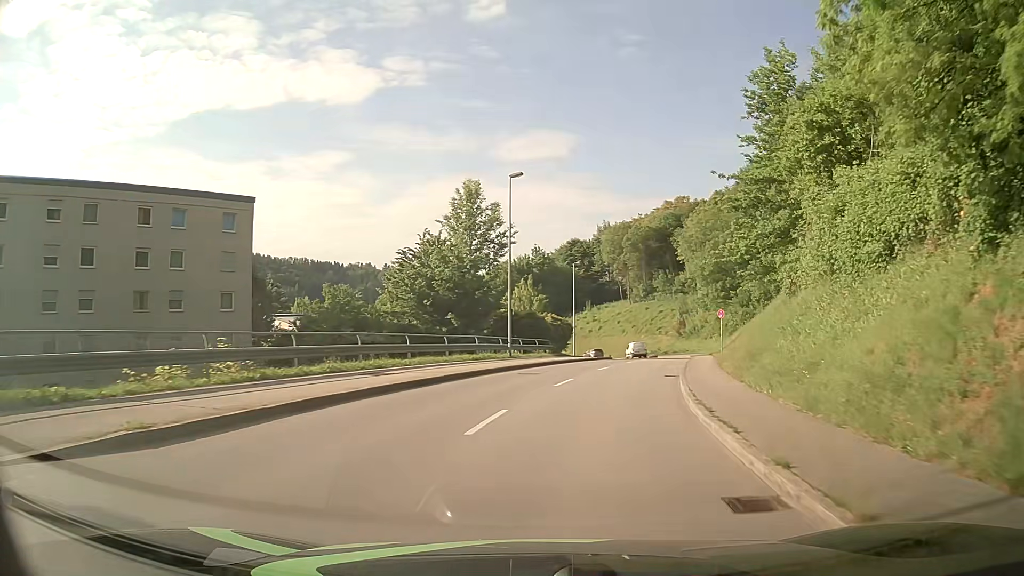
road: tertiary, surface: asphalt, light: Day
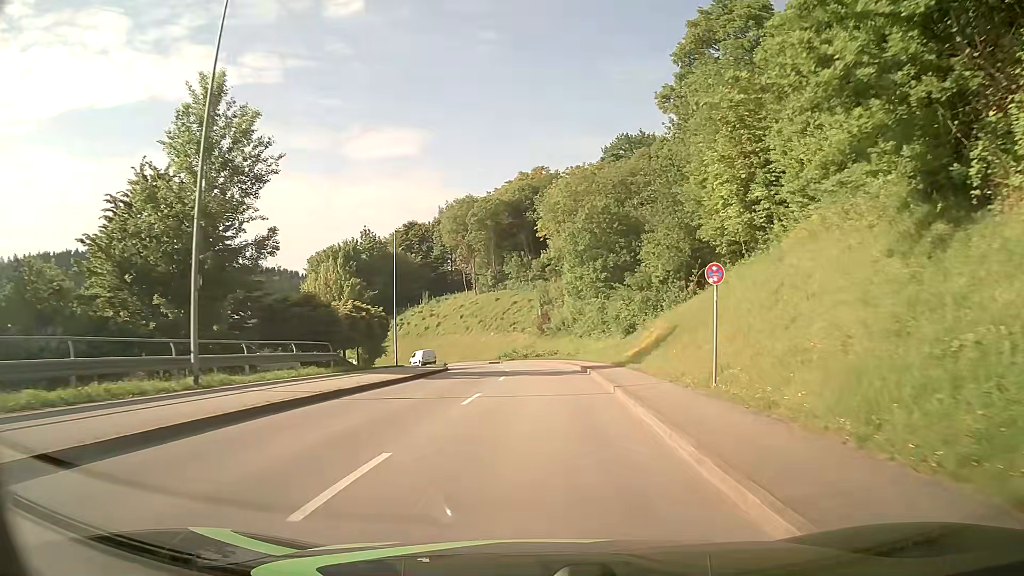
(+2.8, +21.7) m; +13°
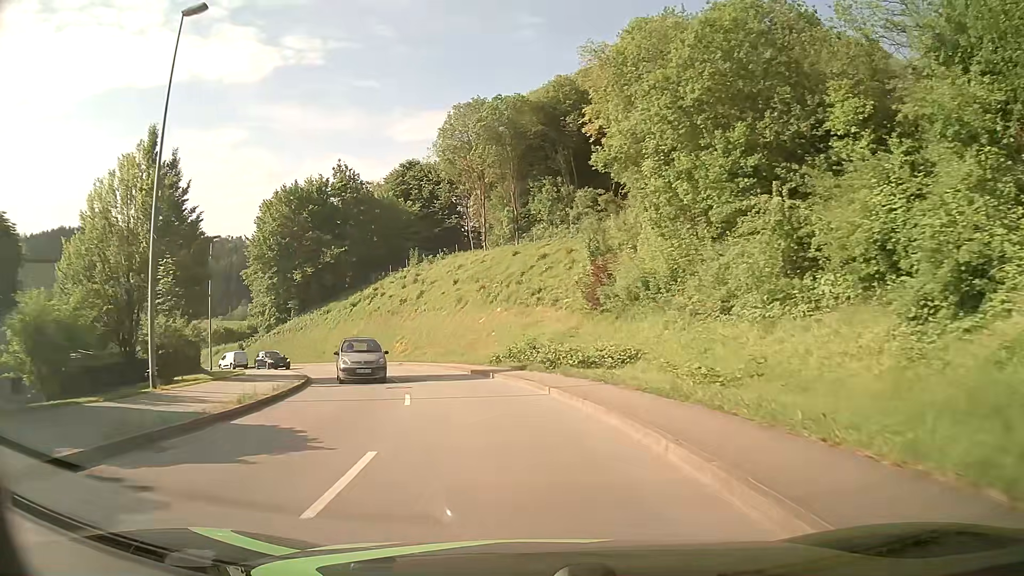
(+0.4, +35.9) m; -3°
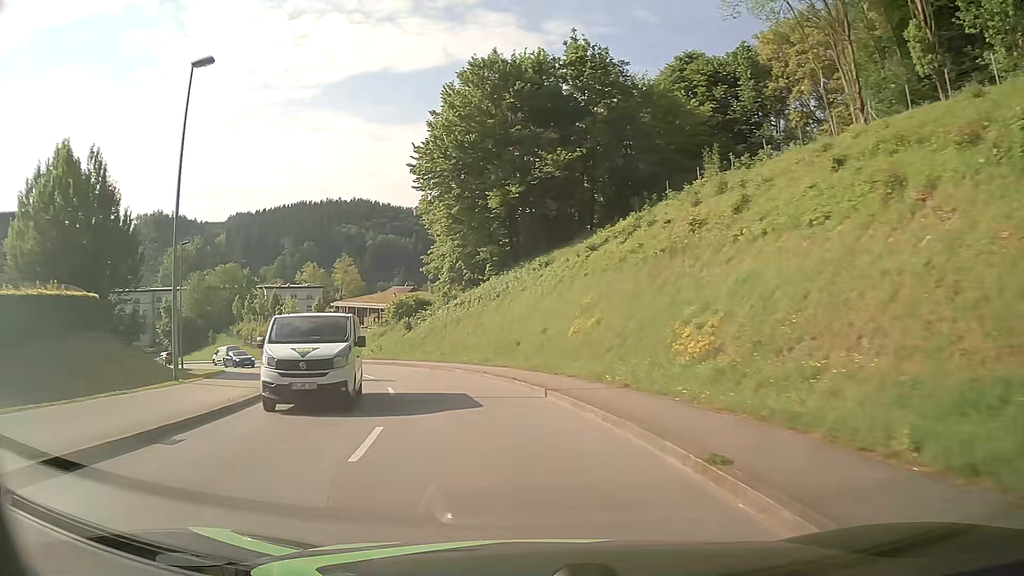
(-6.4, +33.7) m; -24°
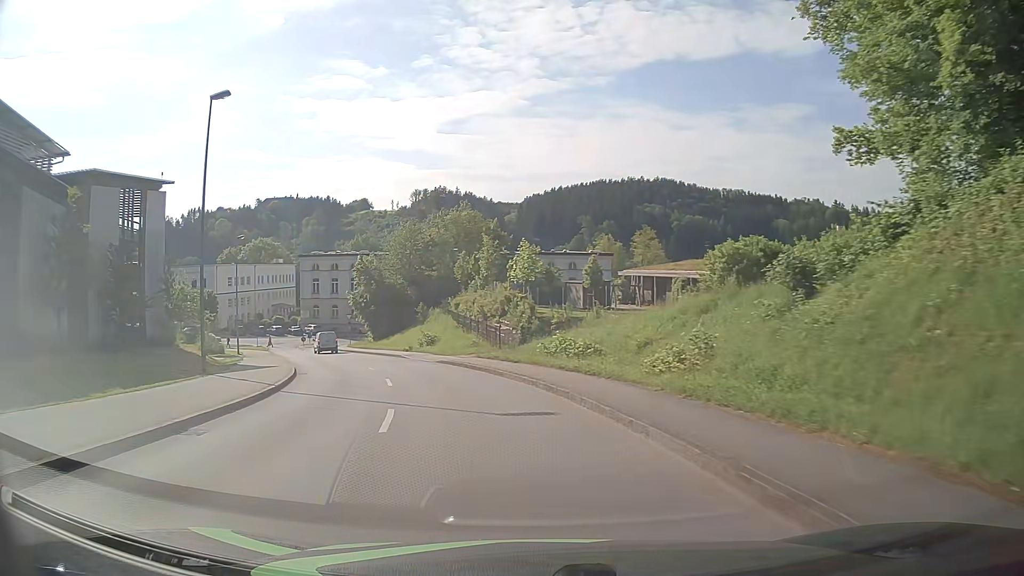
(-7.6, +33.7) m; -26°
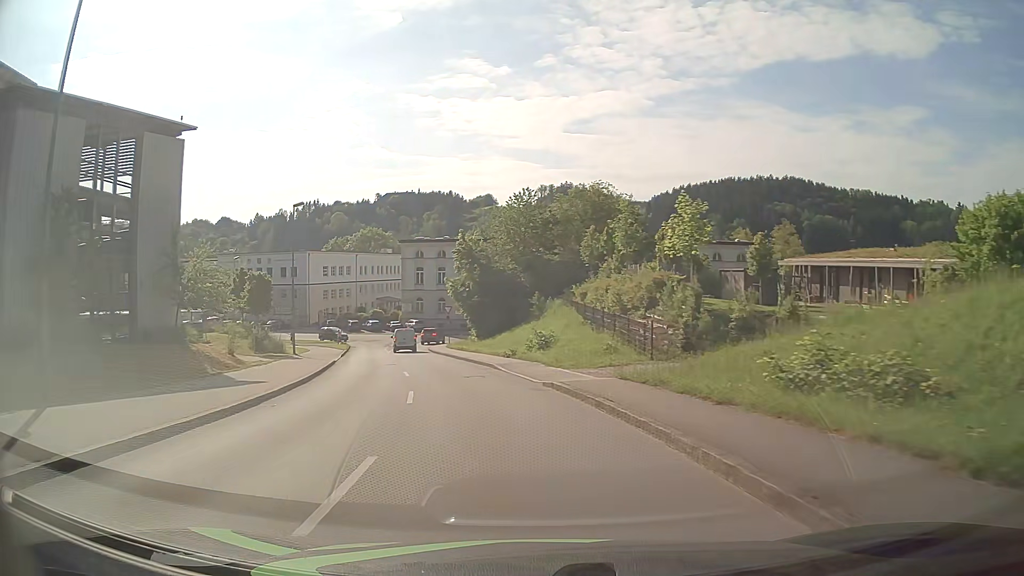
(-1.3, +14.2) m; -11°
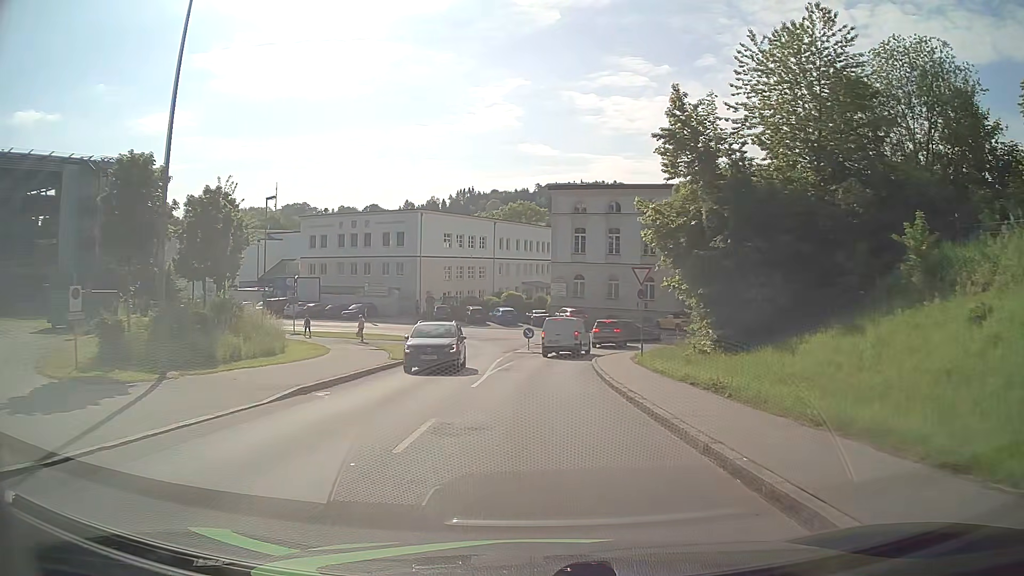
(-4.8, +32.4) m; -13°
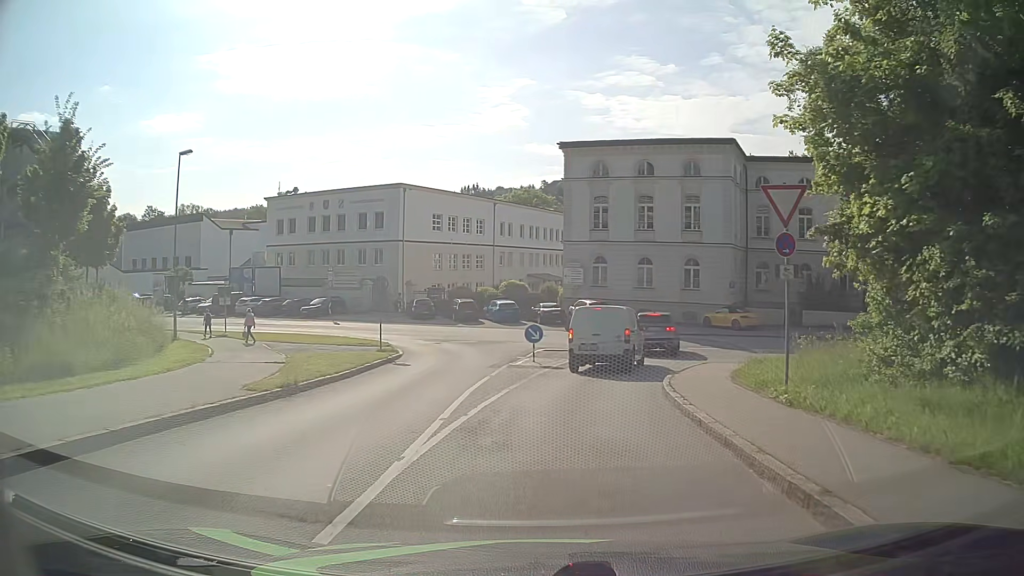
(-0.1, +13.6) m; 0°
(0, +10) (+2, +20) (+4, +30) (+1, +38) (-8, +44) (-17, +48) (-26, +52) (-35, +55) (-45, +57) (-55, +60) m
